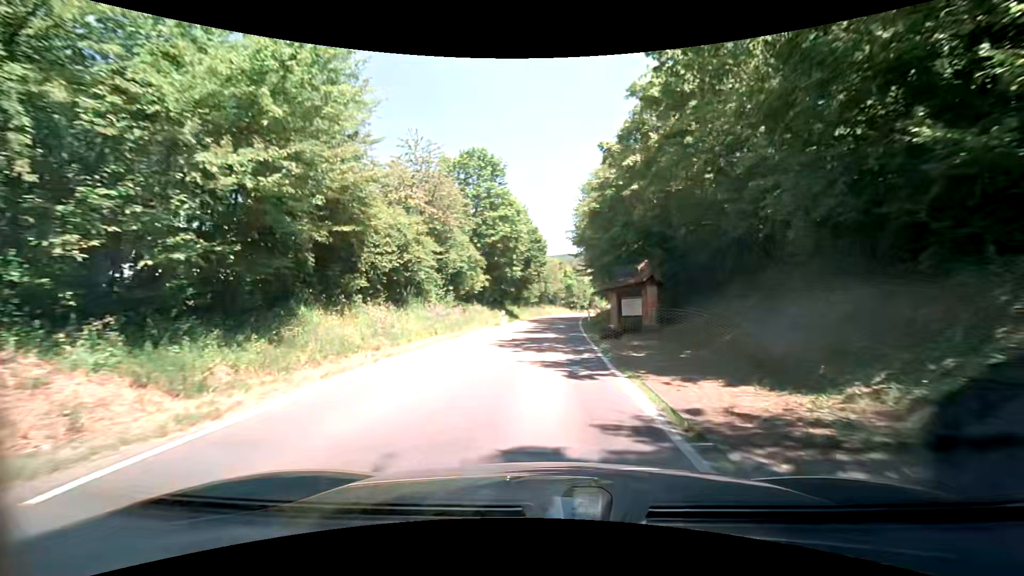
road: tertiary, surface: asphalt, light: Day
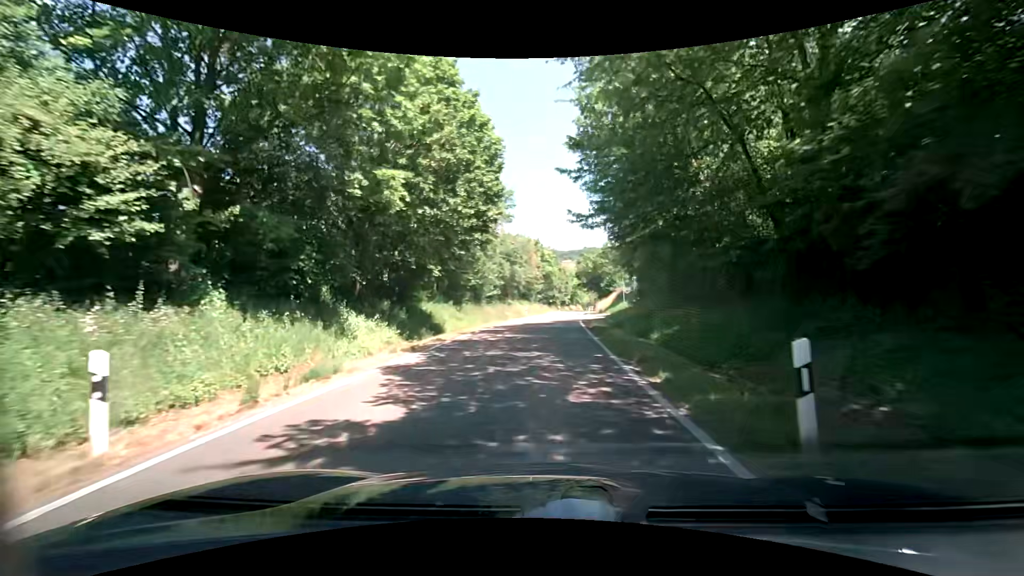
(+1.0, +33.4) m; +3°
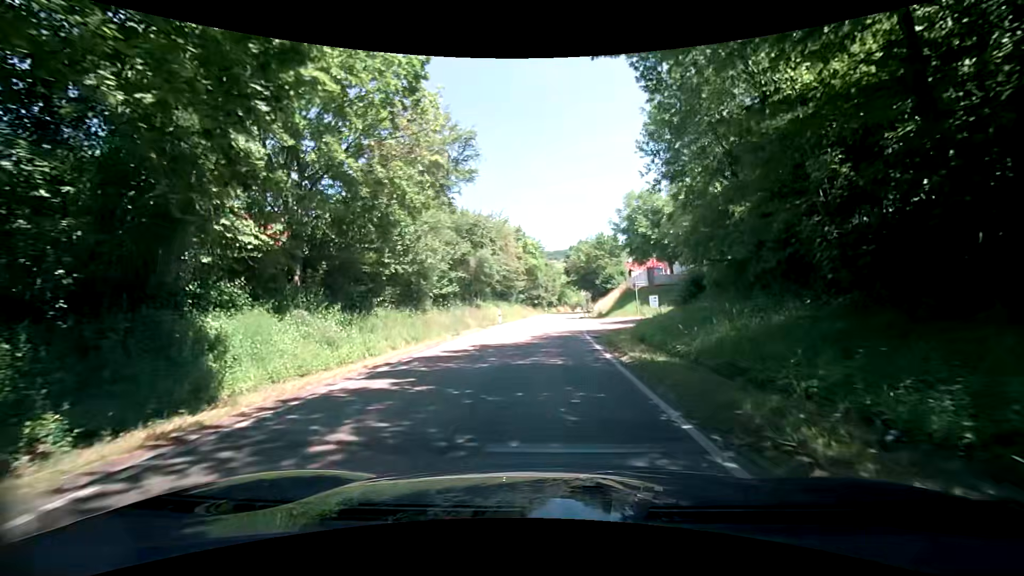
(+0.2, +17.0) m; +1°
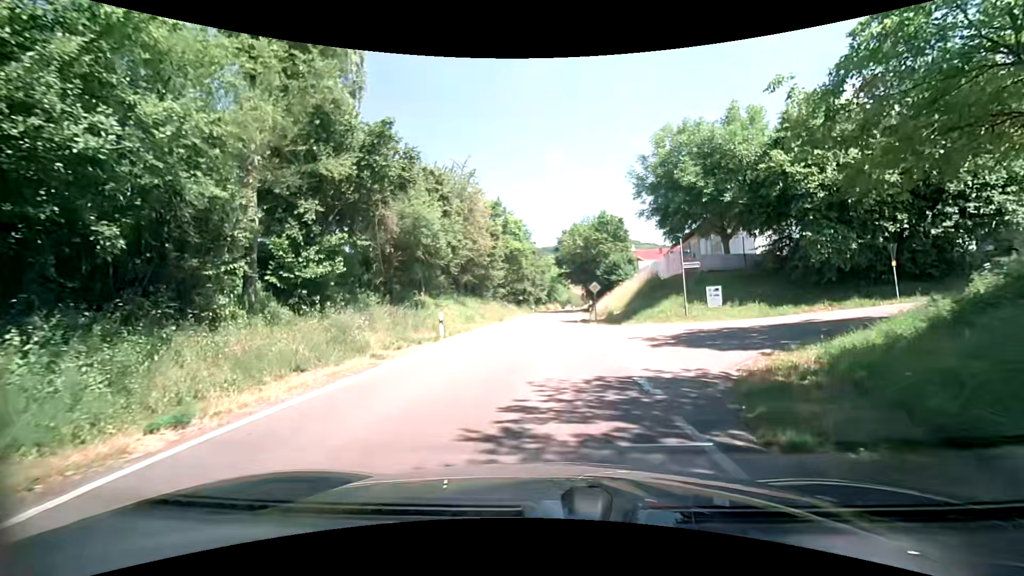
(+0.3, +17.4) m; +2°
